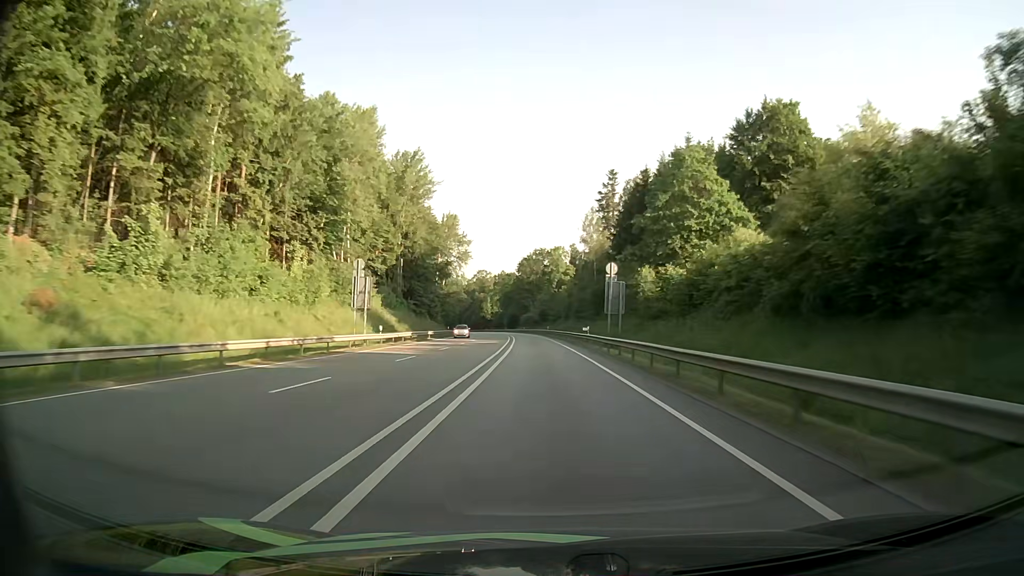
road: primary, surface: asphalt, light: Day
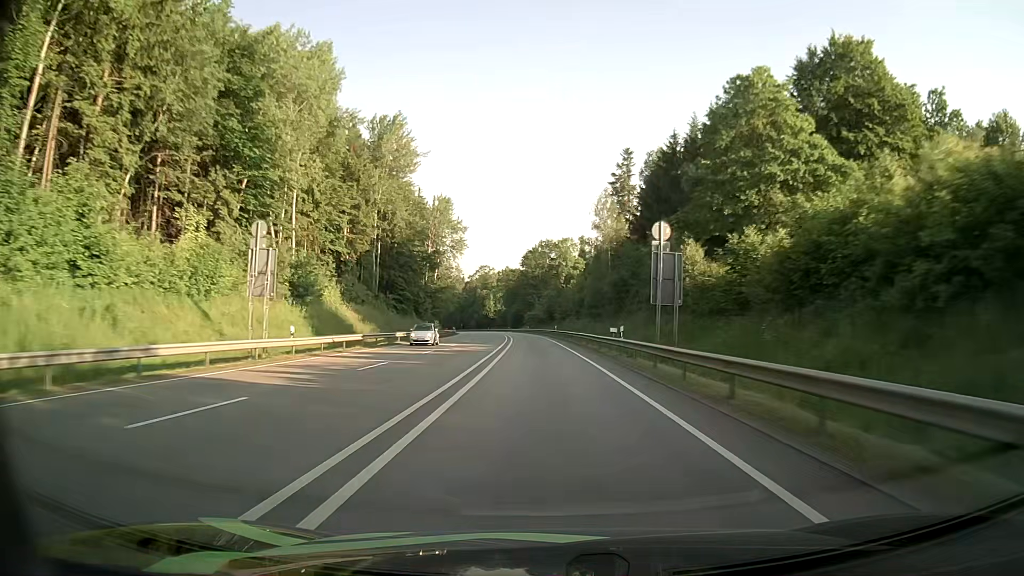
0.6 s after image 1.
(0.0, +17.1) m; 0°
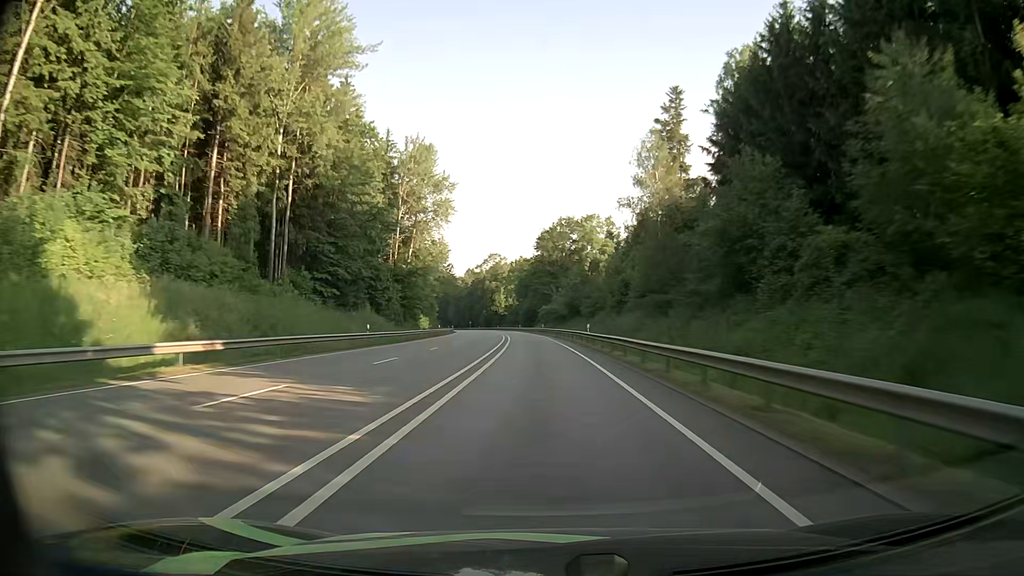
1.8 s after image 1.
(-0.5, +34.1) m; -2°
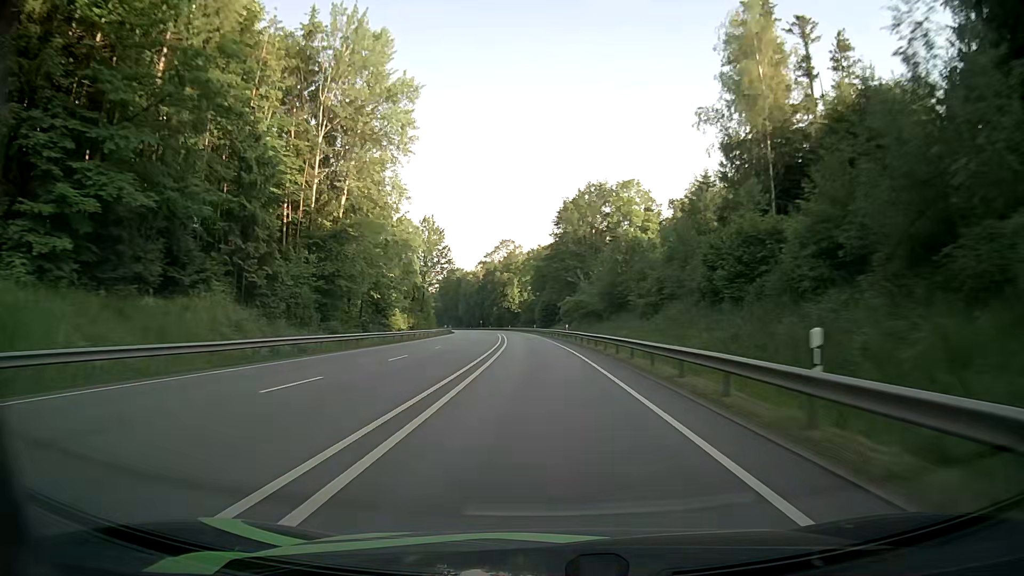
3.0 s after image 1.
(-0.5, +33.8) m; -2°
